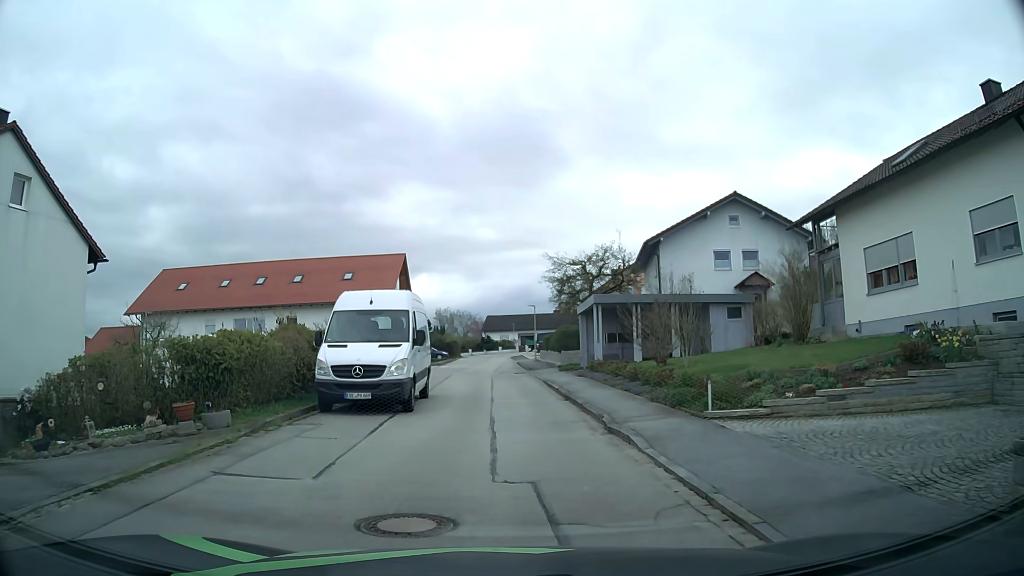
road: residential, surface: asphalt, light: Day
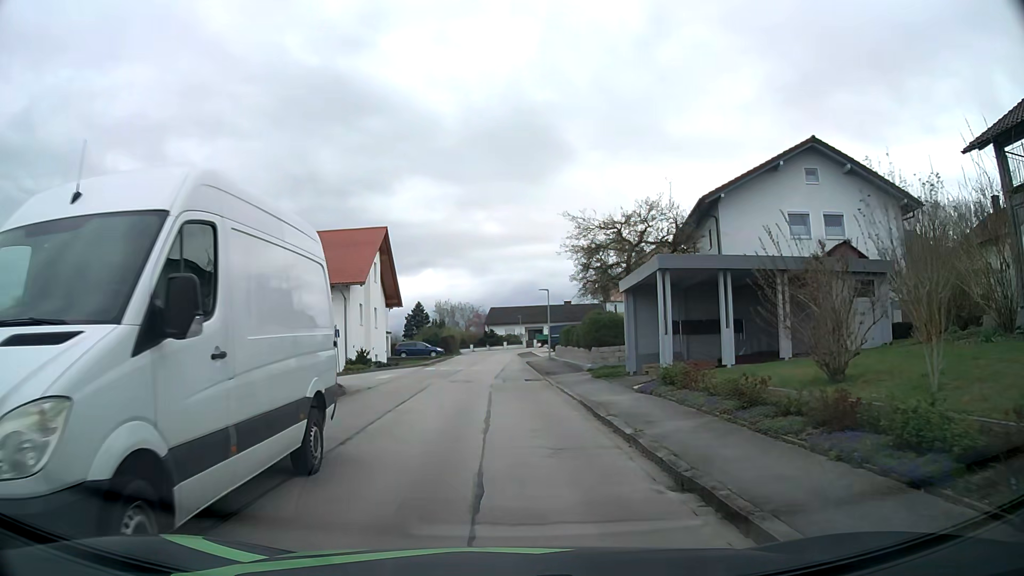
(-0.2, +10.8) m; -1°
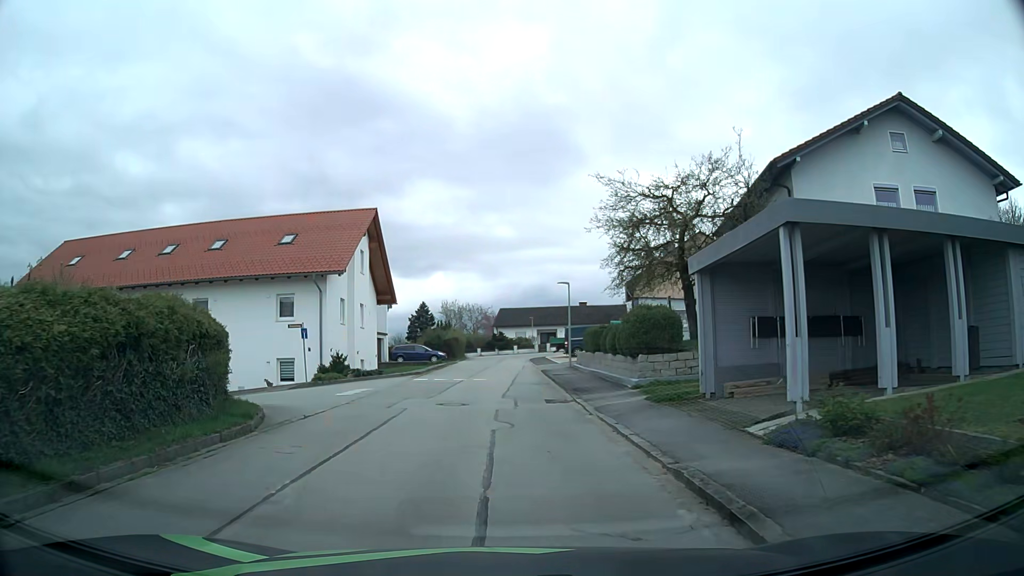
(-0.1, +7.1) m; -1°
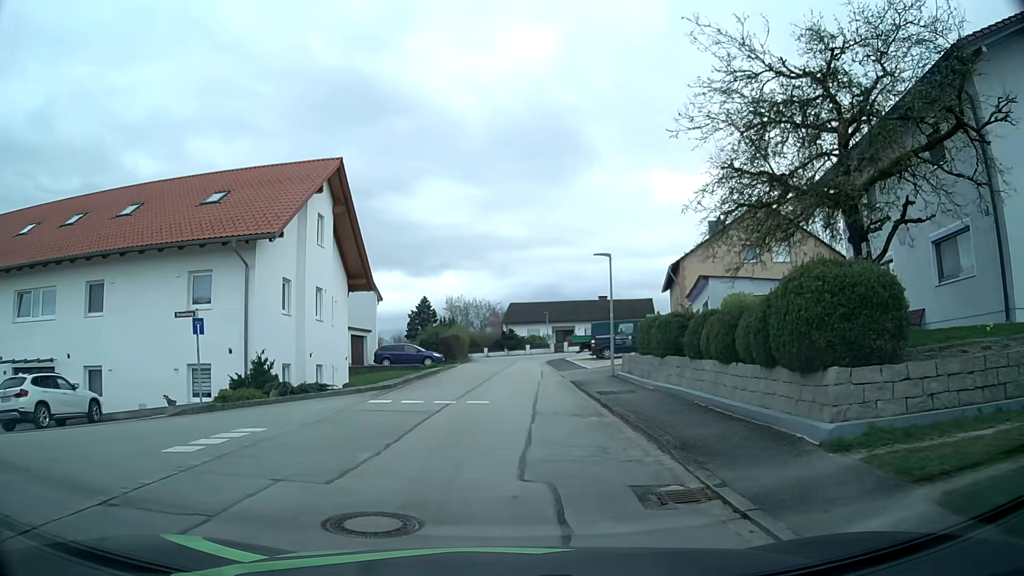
(-0.1, +10.4) m; -1°
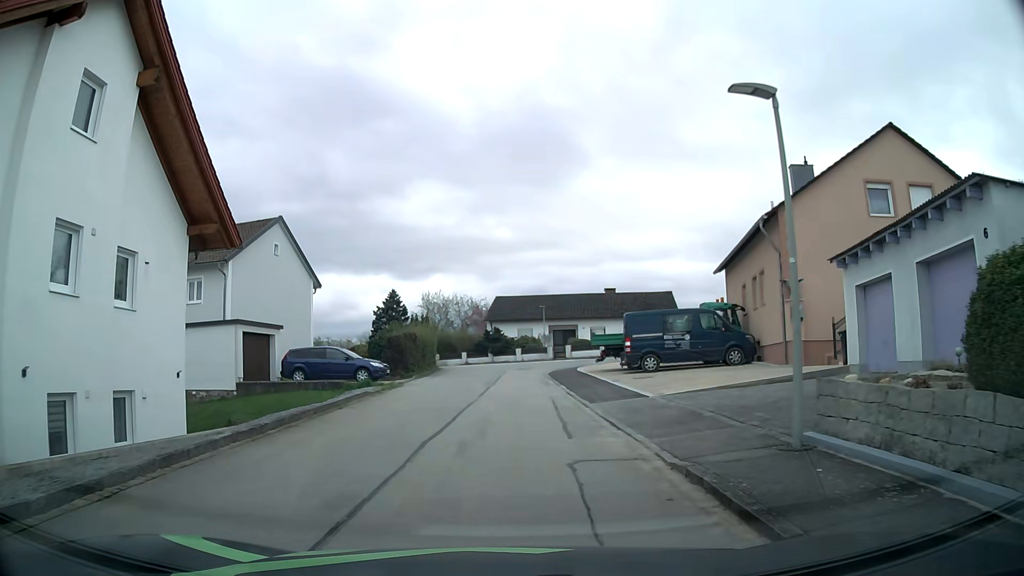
(+0.2, +15.9) m; 0°
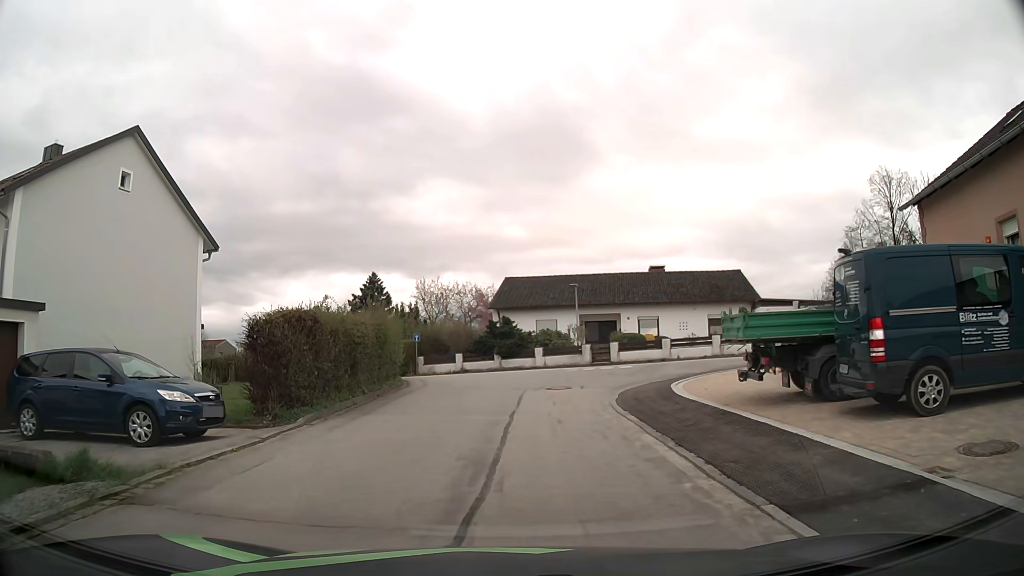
(+0.3, +17.3) m; 0°
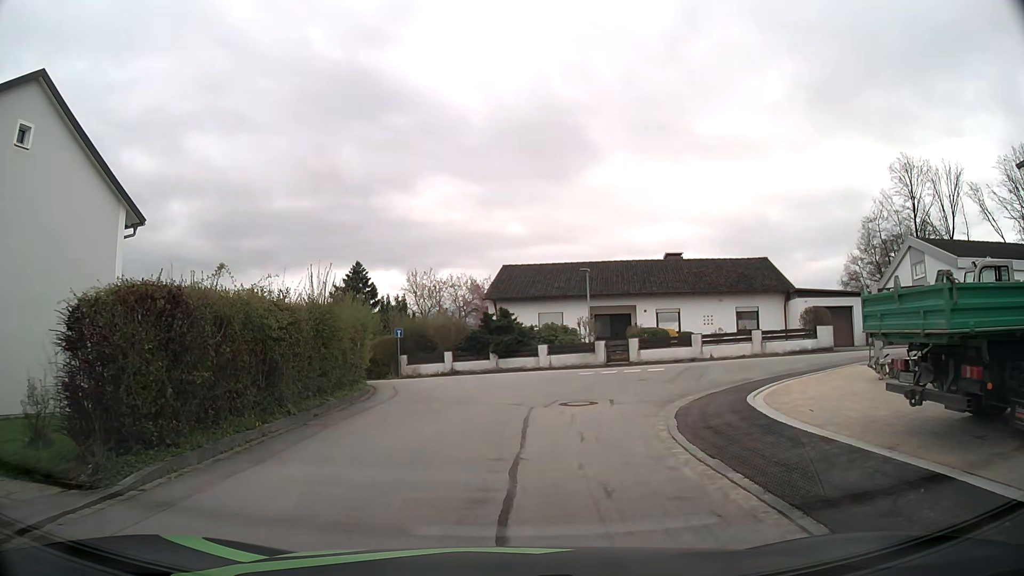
(0.0, +5.7) m; 0°
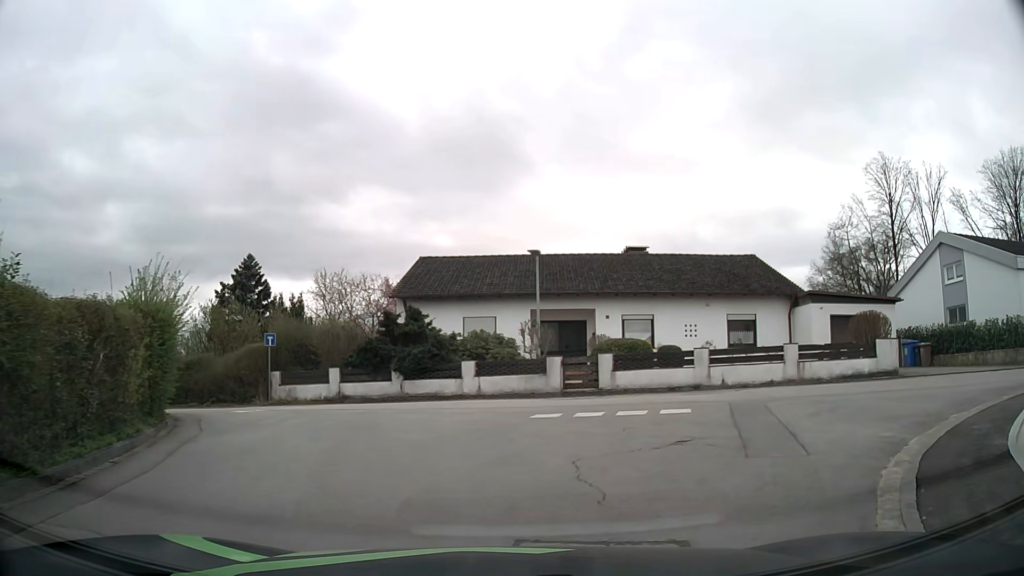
(+0.2, +9.5) m; +6°
